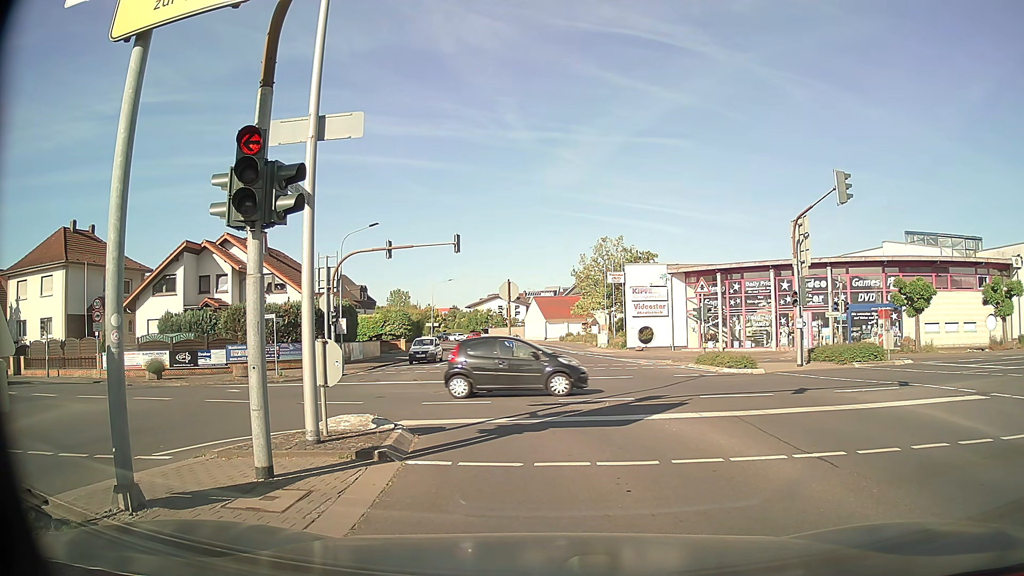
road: secondary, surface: asphalt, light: Day
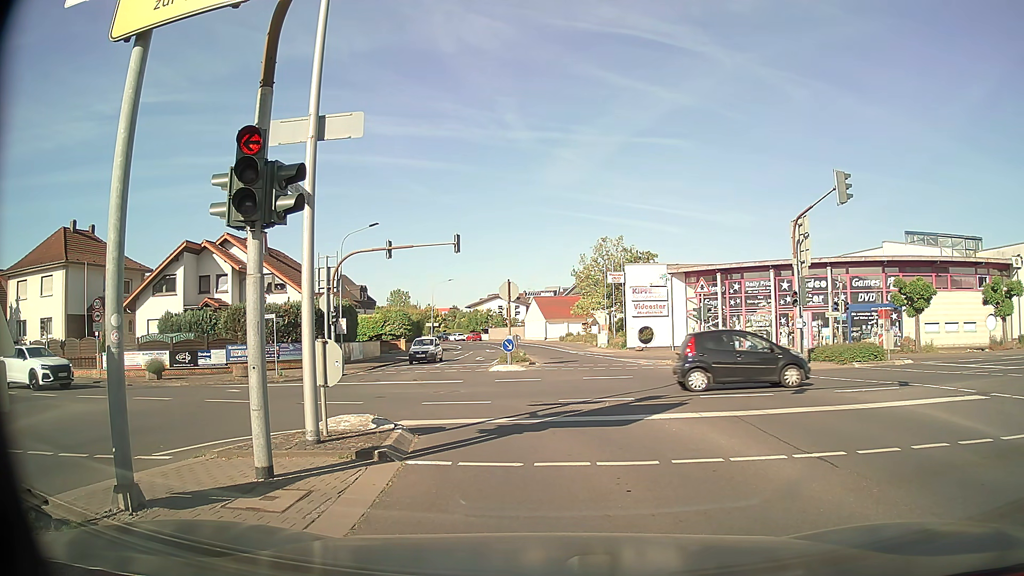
(0.0, 0.0) m; 0°
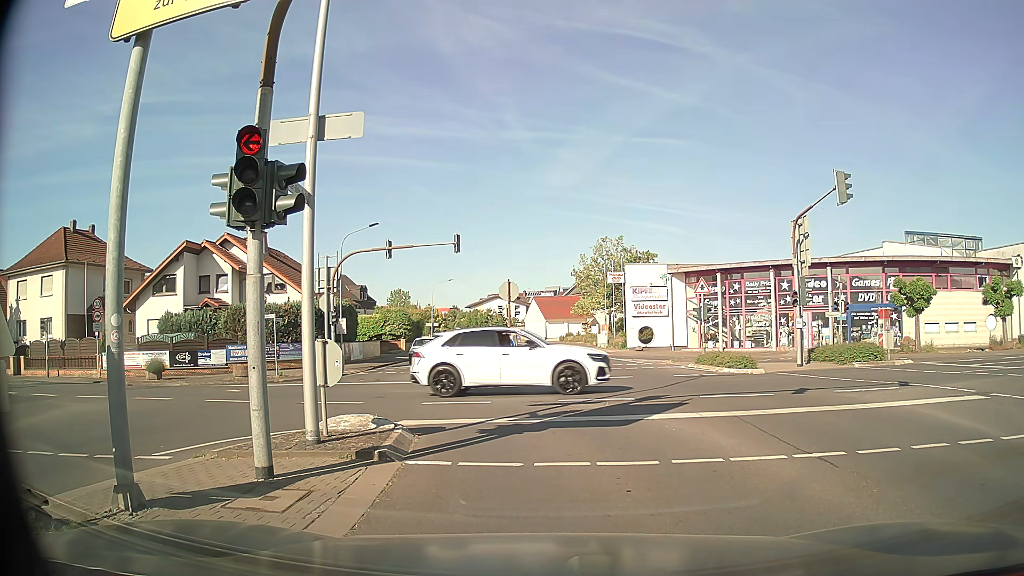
(0.0, 0.0) m; 0°
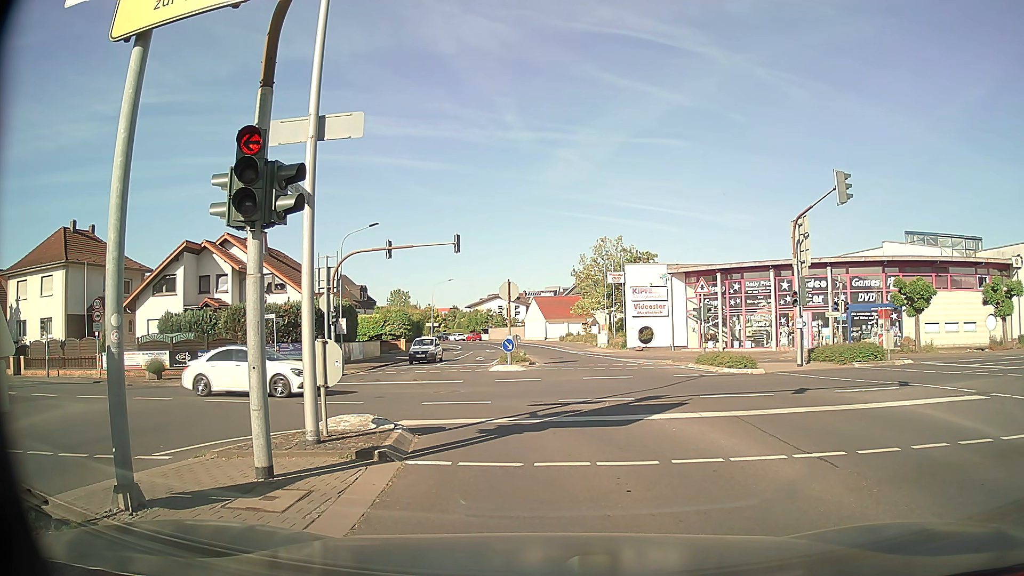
(0.0, 0.0) m; 0°
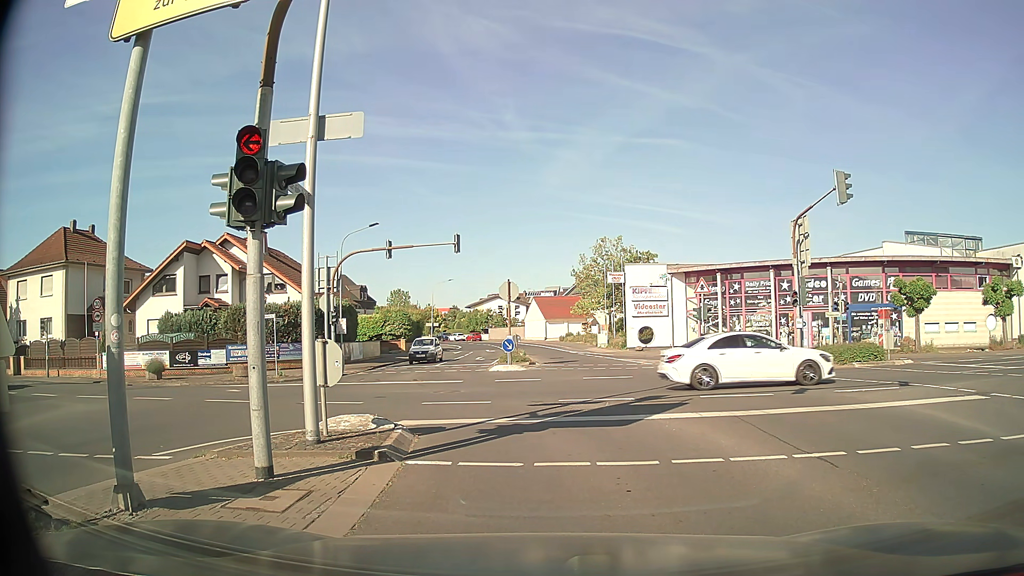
(0.0, 0.0) m; 0°
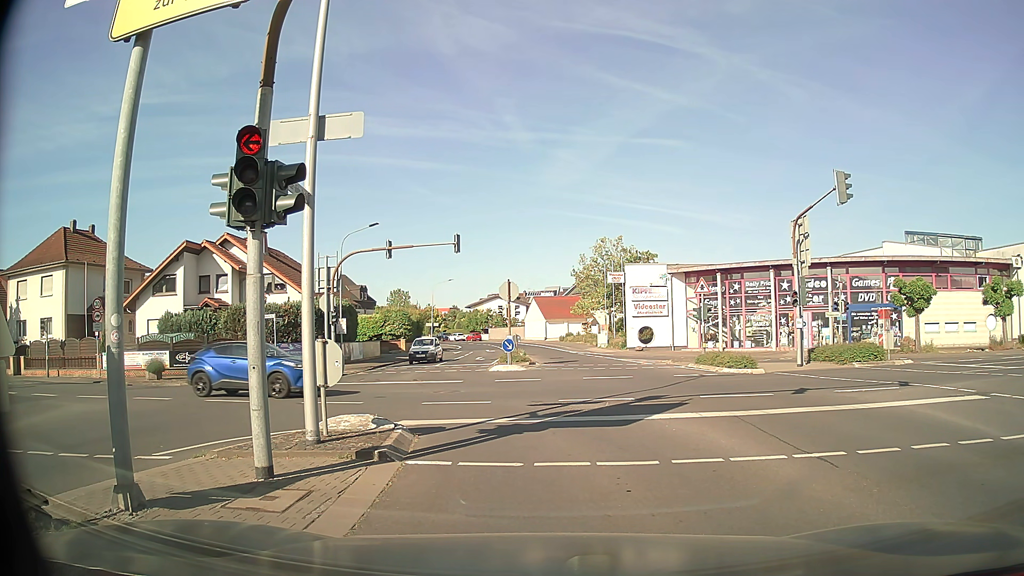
(0.0, 0.0) m; 0°
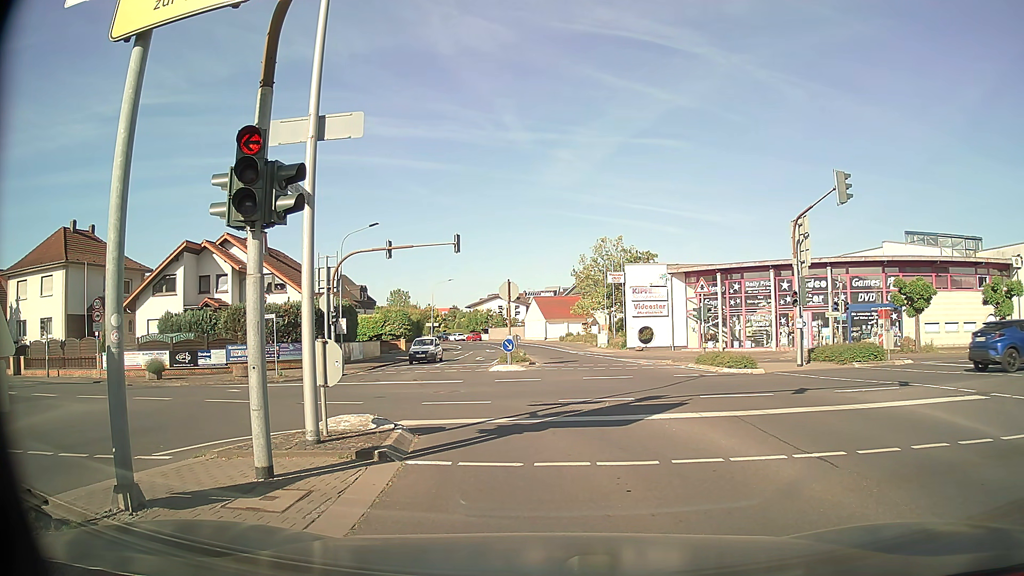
(0.0, 0.0) m; 0°
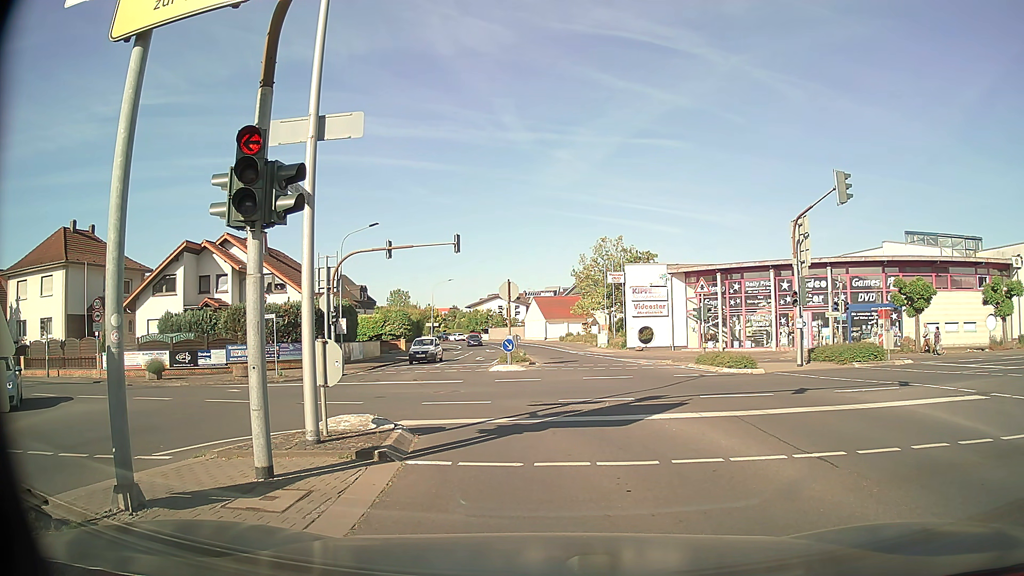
(0.0, 0.0) m; 0°
(0, +10) (-4, +19) (-13, +24) (-23, +26) (-33, +27) (-42, +29) (-52, +30) (-62, +32) (-72, +33) (-82, +34) m
